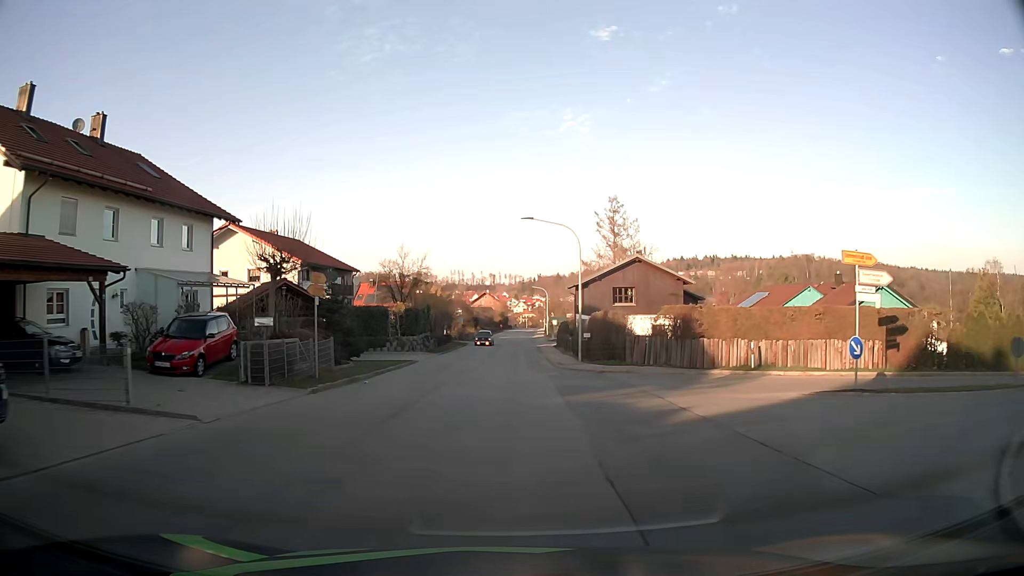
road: tertiary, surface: asphalt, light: Day
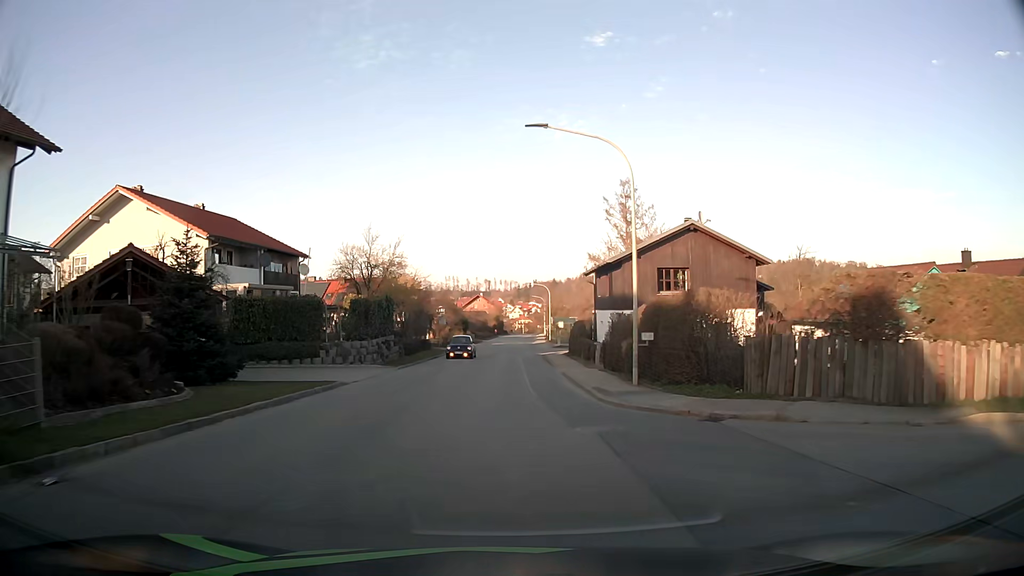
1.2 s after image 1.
(+0.1, +15.6) m; 0°
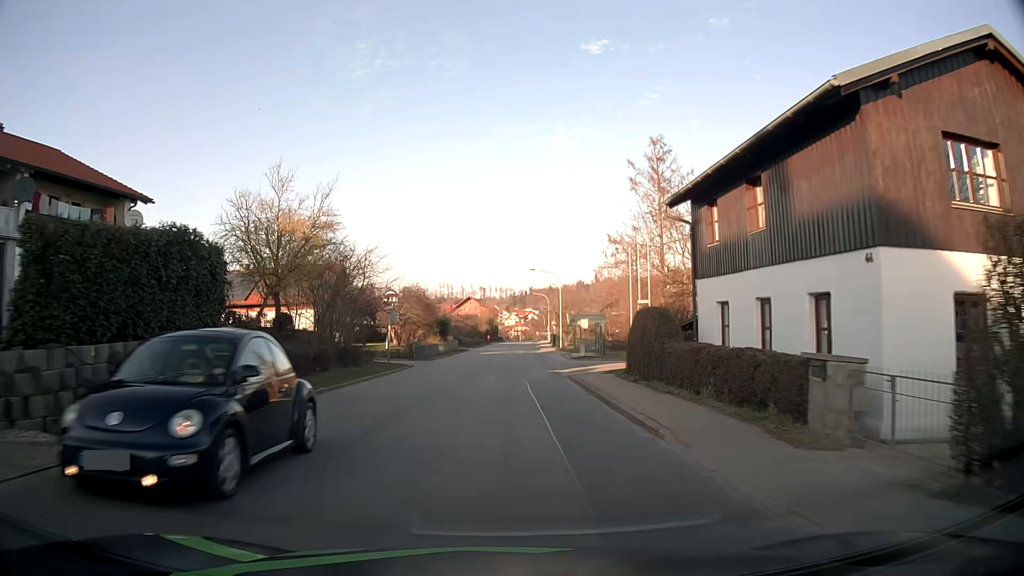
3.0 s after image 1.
(+0.1, +23.2) m; 0°
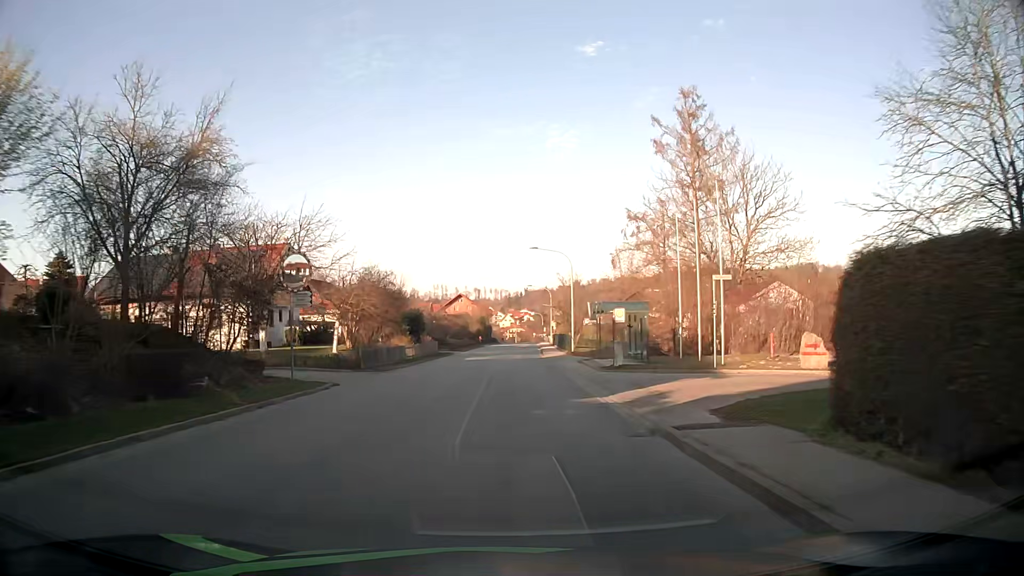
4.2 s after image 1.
(+0.1, +15.2) m; +1°
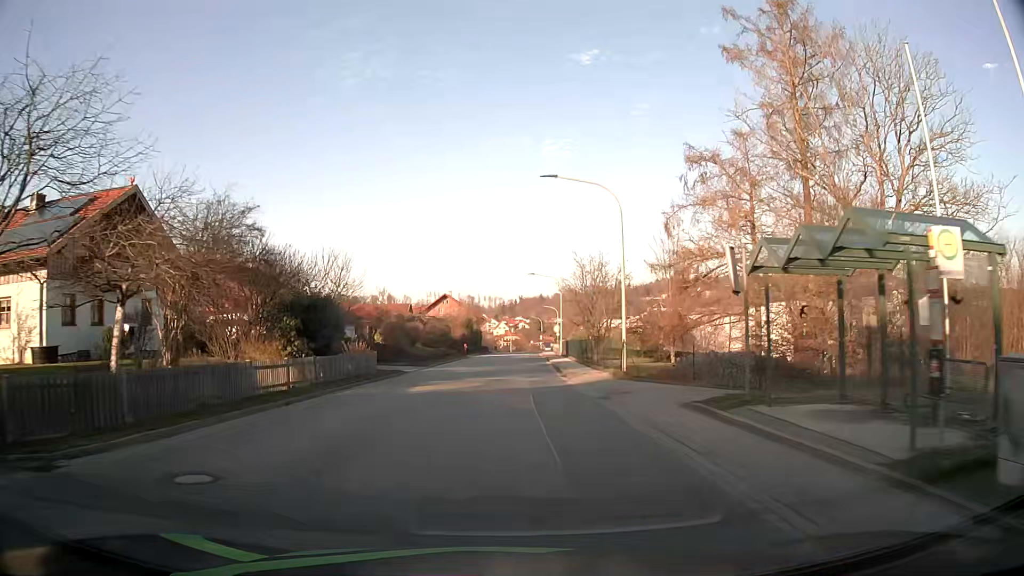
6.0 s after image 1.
(+0.1, +22.4) m; 0°
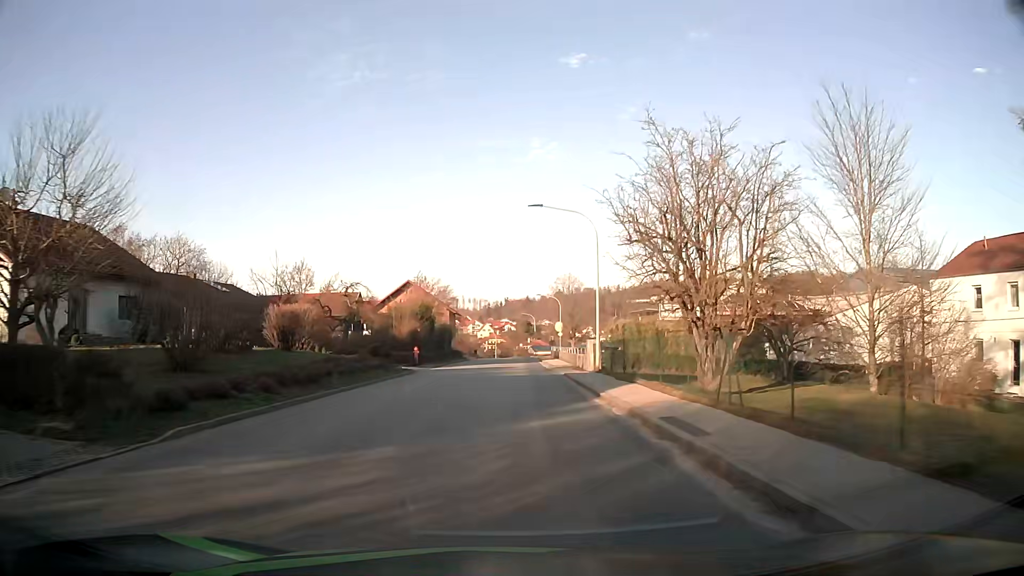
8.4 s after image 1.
(+0.3, +30.4) m; +1°
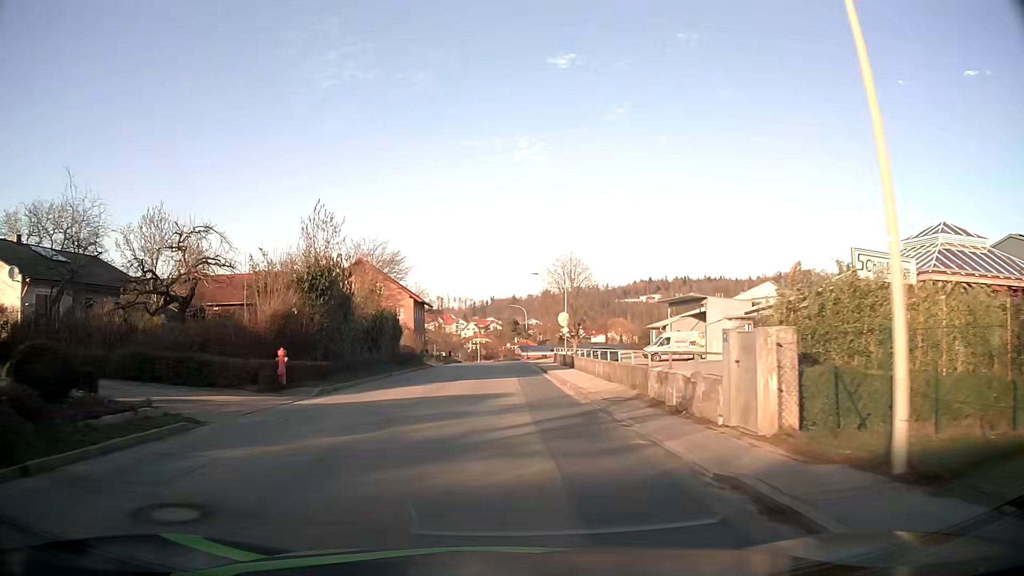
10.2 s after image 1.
(+0.2, +23.5) m; +1°
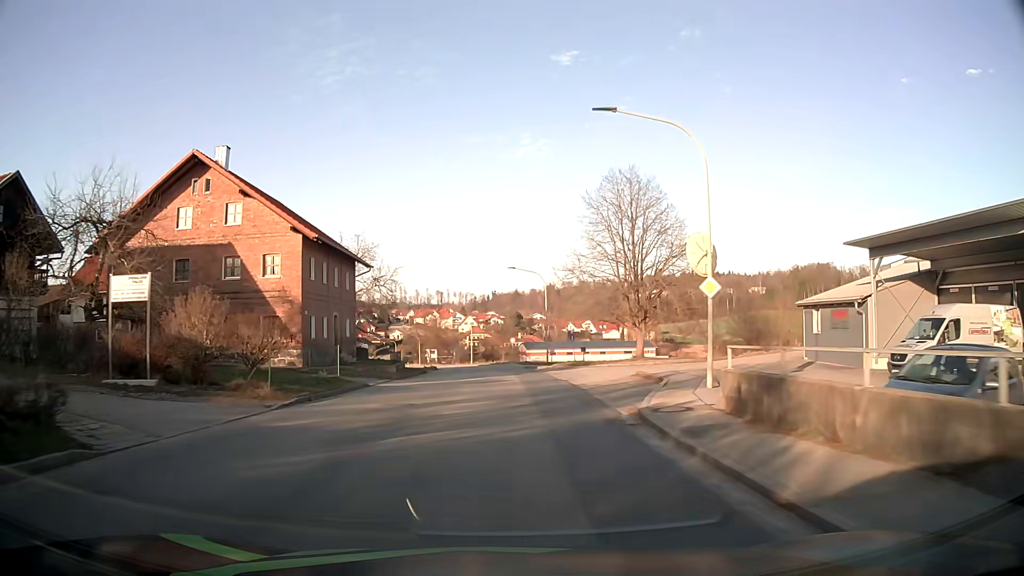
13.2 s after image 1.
(-0.3, +39.4) m; 0°
(0, +10) (0, +20) (0, +30) (-1, +40) (-1, +50) (-2, +60) (-3, +70) (-4, +80) (-5, +90) (-7, +100) m
